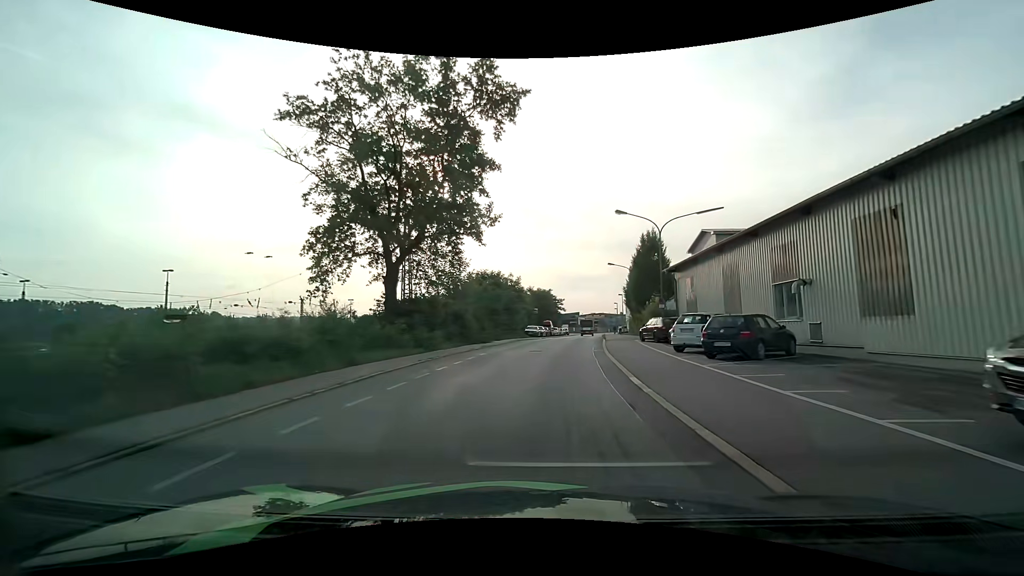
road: residential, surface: asphalt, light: Day
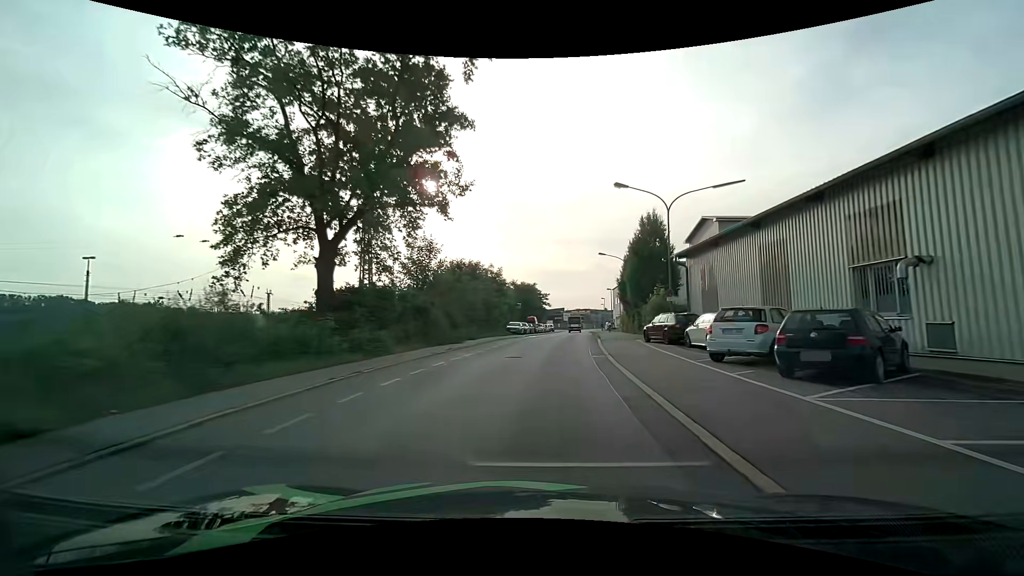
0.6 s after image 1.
(+0.1, +6.2) m; +2°
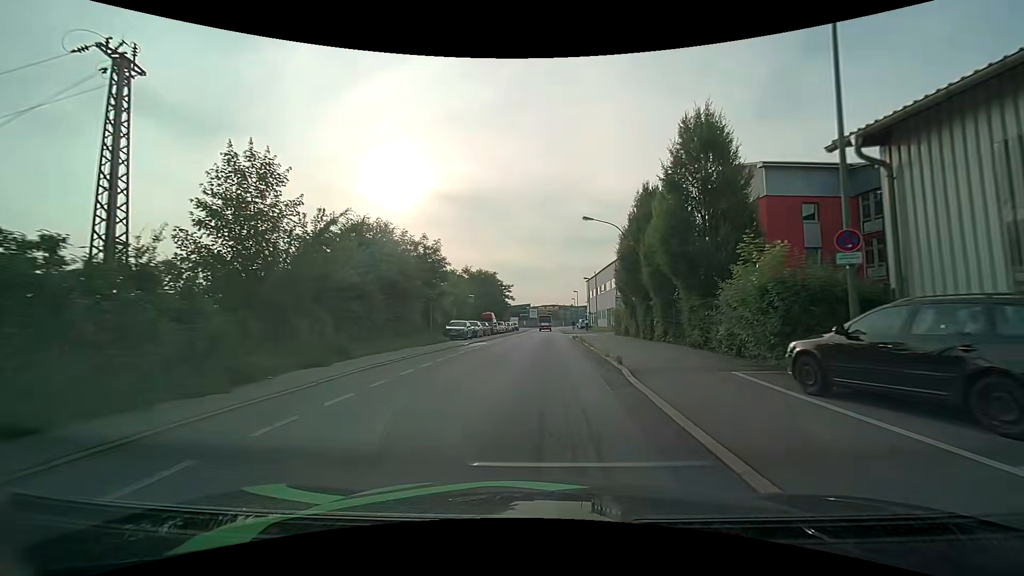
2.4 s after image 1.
(+0.7, +18.6) m; +4°
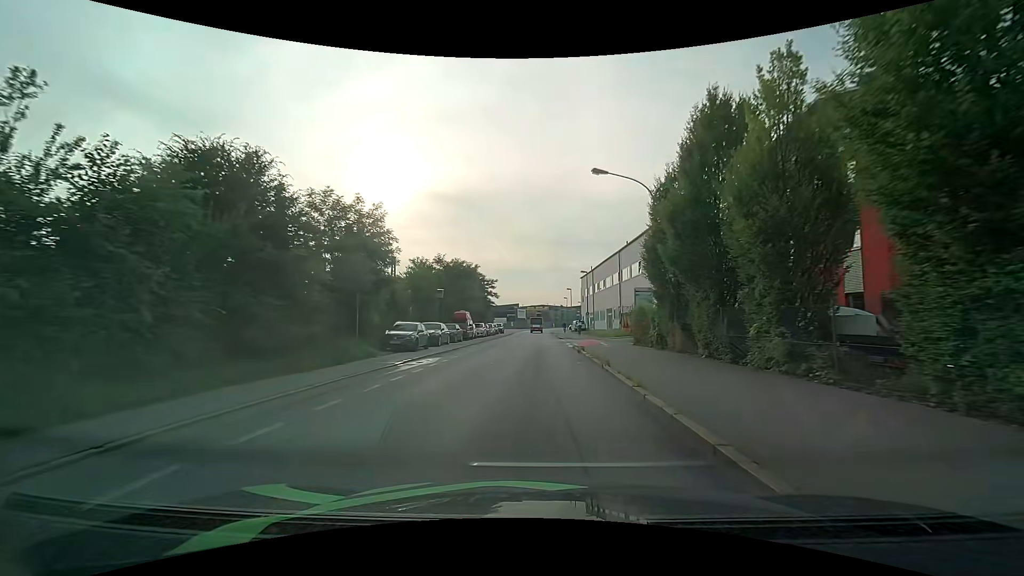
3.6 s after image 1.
(+0.1, +12.3) m; +1°
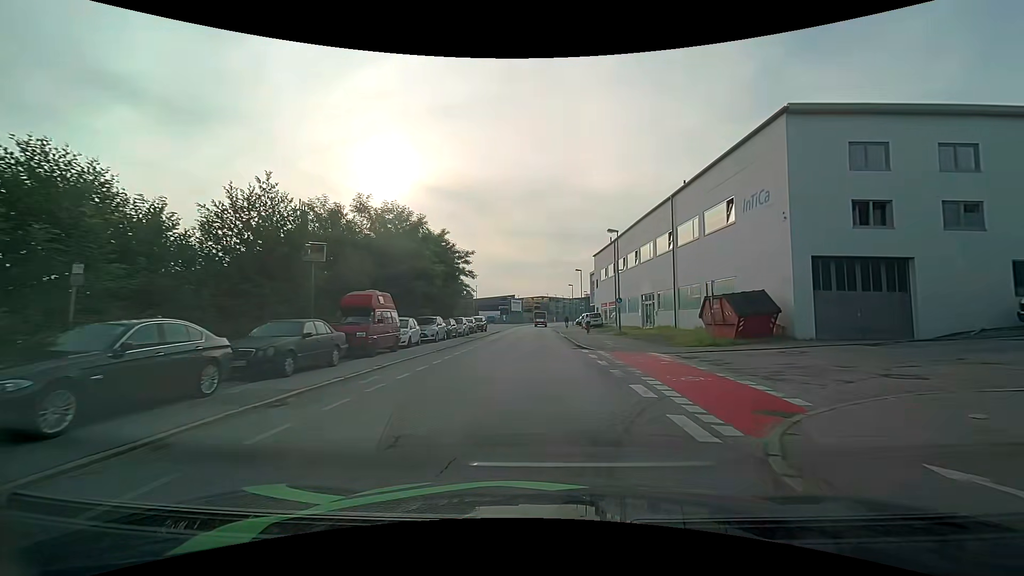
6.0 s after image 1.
(0.0, +24.5) m; 0°
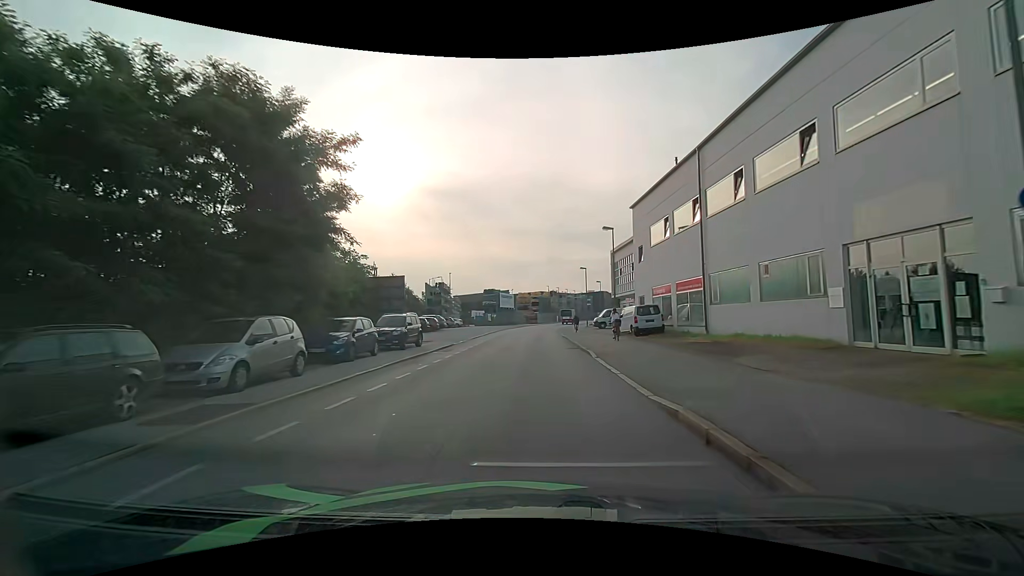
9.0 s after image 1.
(+0.4, +30.4) m; 0°
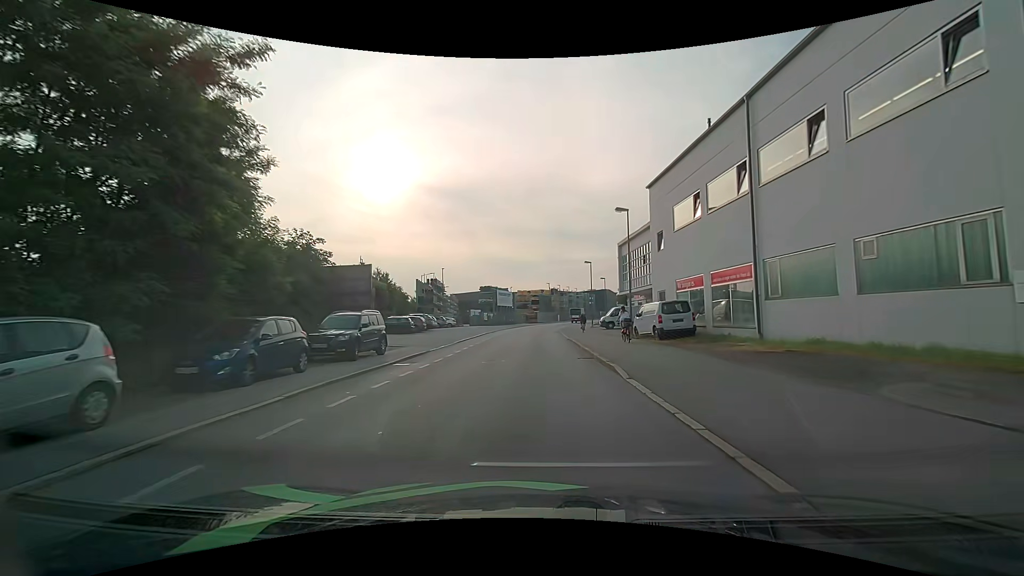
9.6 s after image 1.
(0.0, +6.0) m; 0°
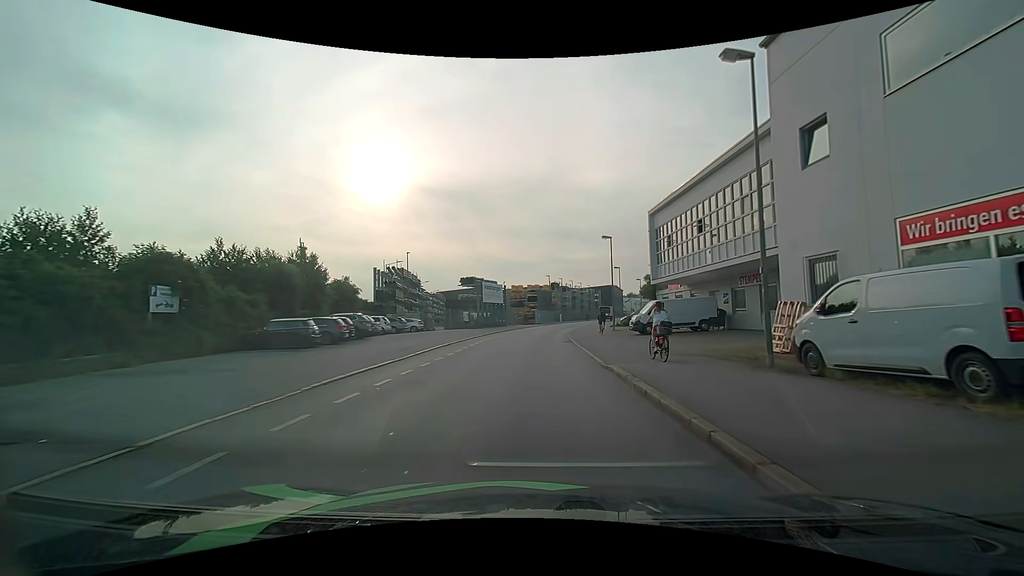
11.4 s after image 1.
(+0.1, +18.1) m; +1°
(0, +10) (0, +20) (0, +30) (+1, +40) (+1, +50) (+3, +60) (+5, +70) (+7, +79) (+10, +89) (+13, +98) m
